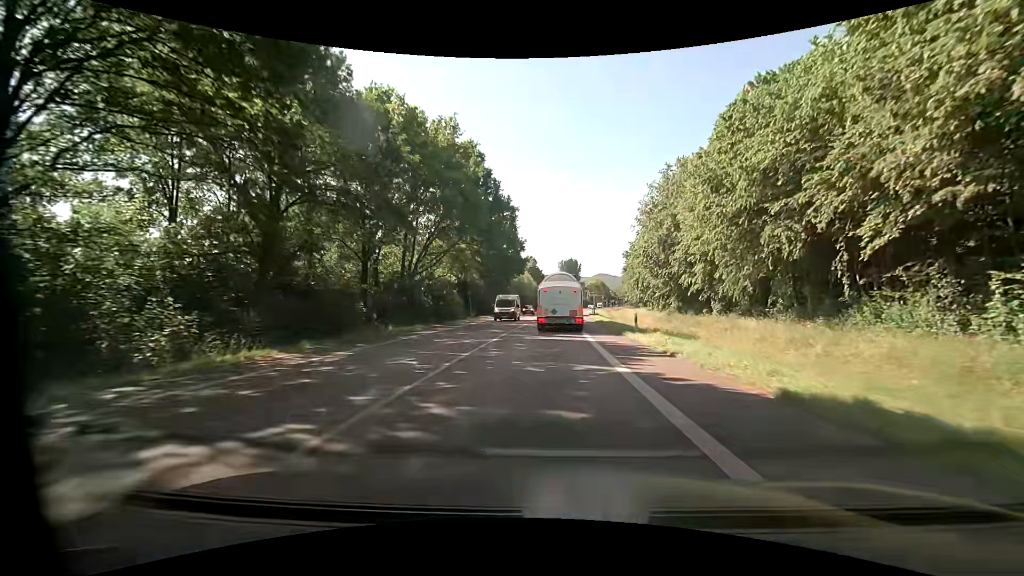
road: primary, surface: asphalt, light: Day
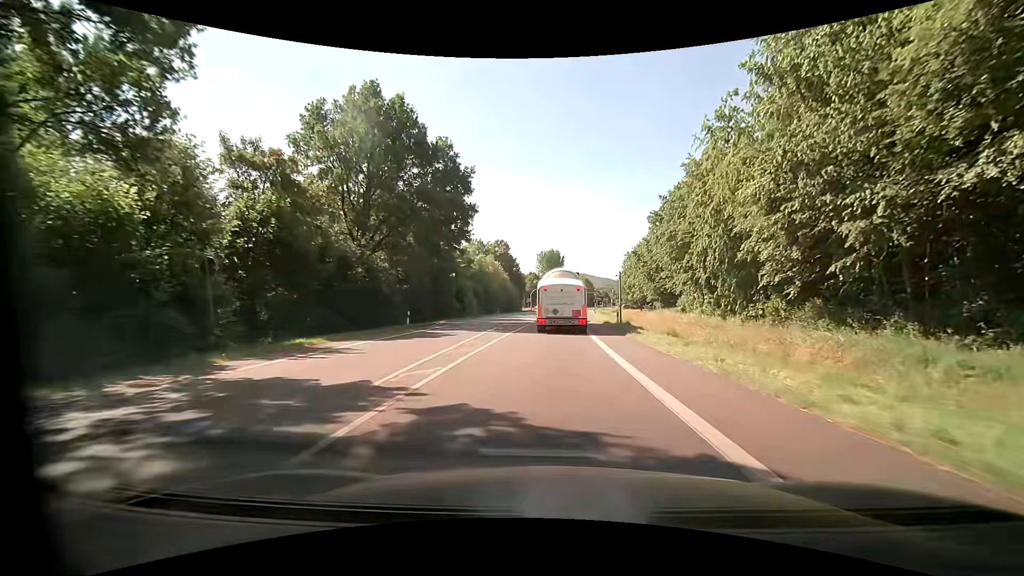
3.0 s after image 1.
(+0.7, +41.6) m; +3°
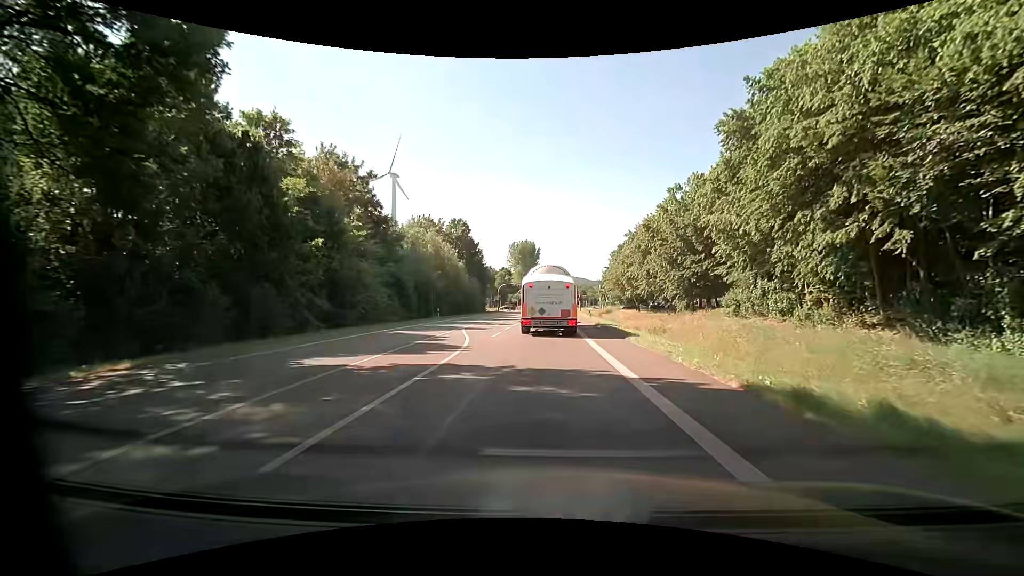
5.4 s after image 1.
(+0.4, +30.1) m; +2°
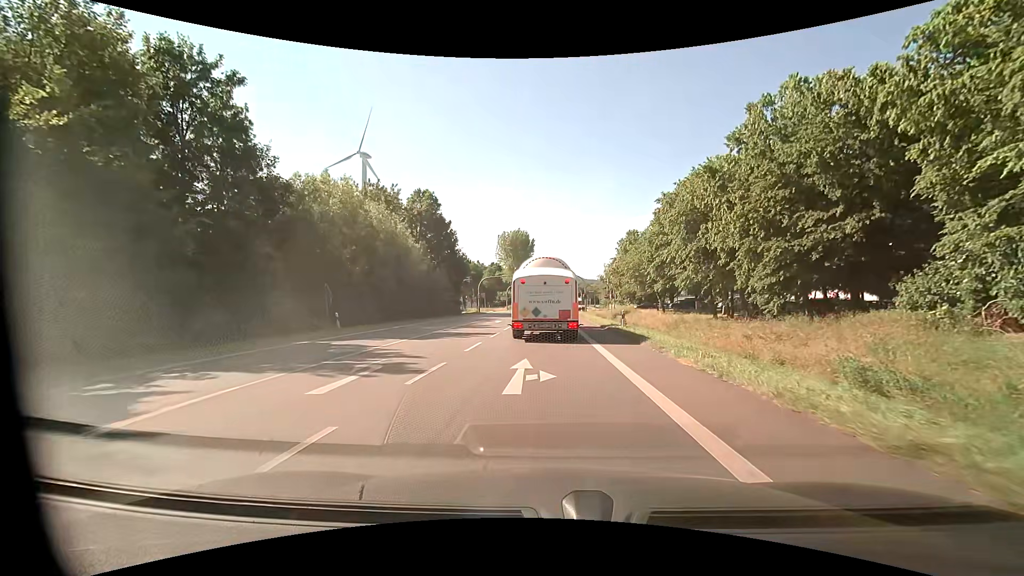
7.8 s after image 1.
(+0.2, +24.4) m; +1°
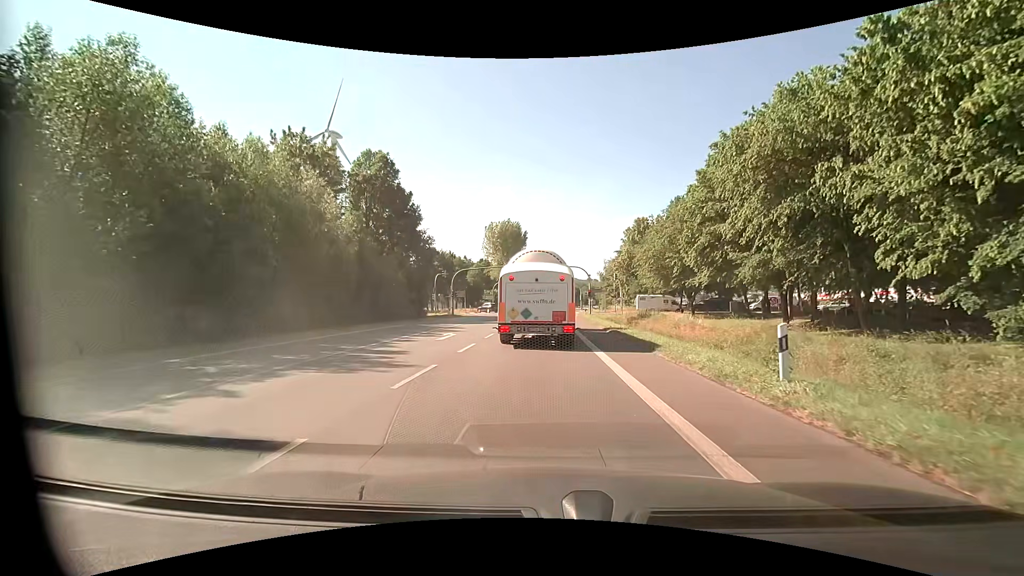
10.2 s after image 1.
(+0.1, +18.3) m; 0°
